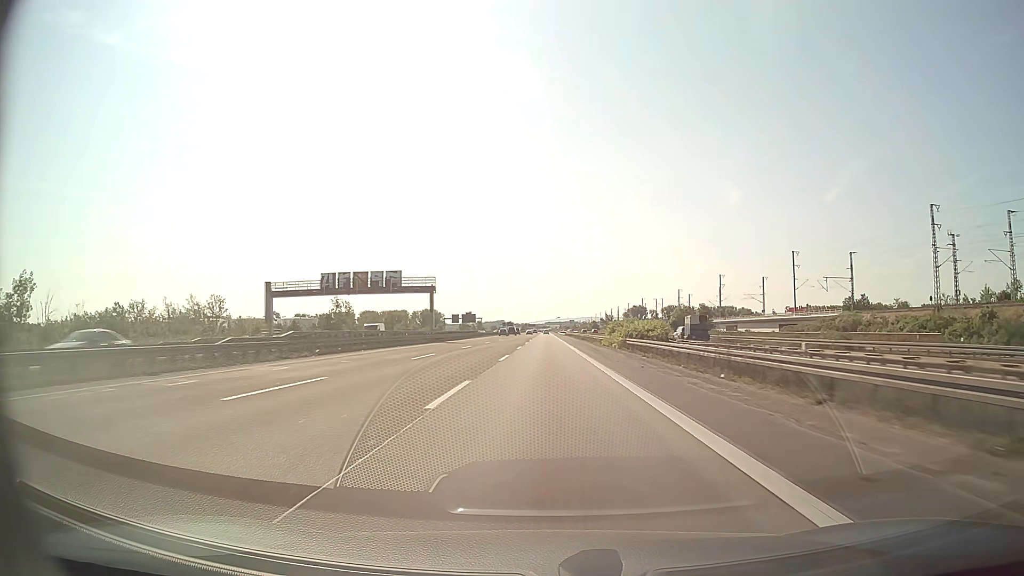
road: motorway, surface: asphalt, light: Day
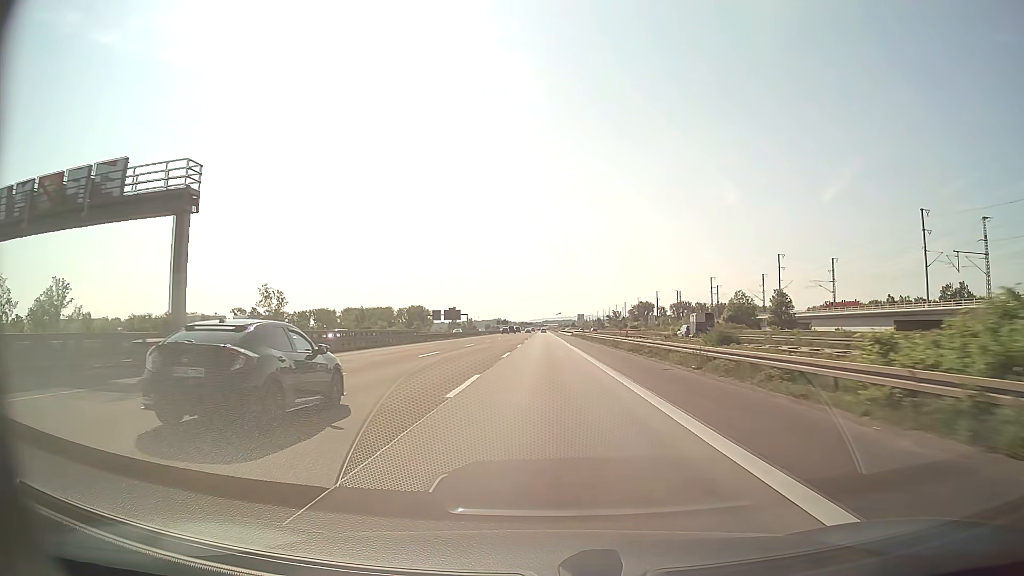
(+0.1, +52.3) m; 0°
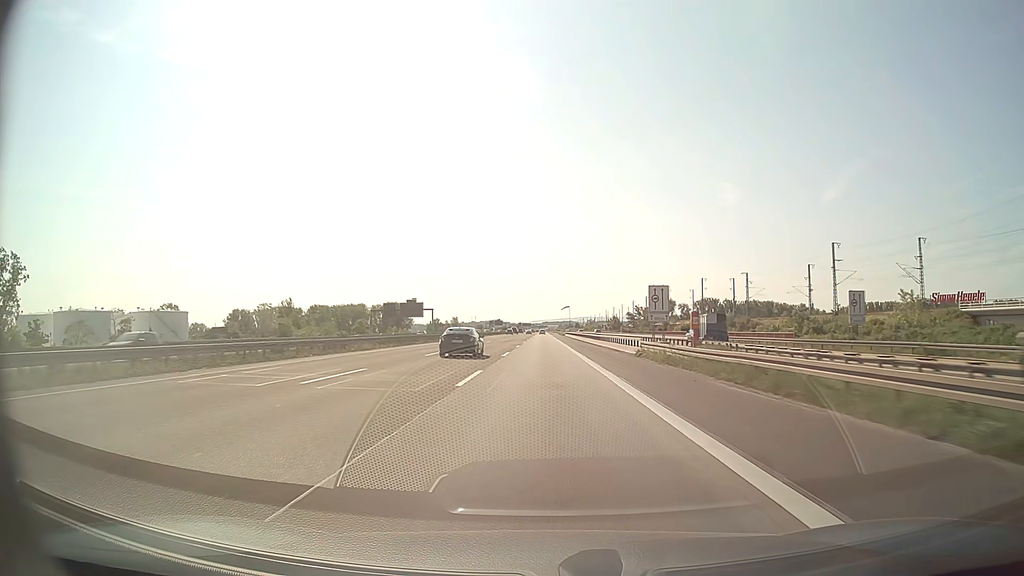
(+0.2, +87.1) m; 0°
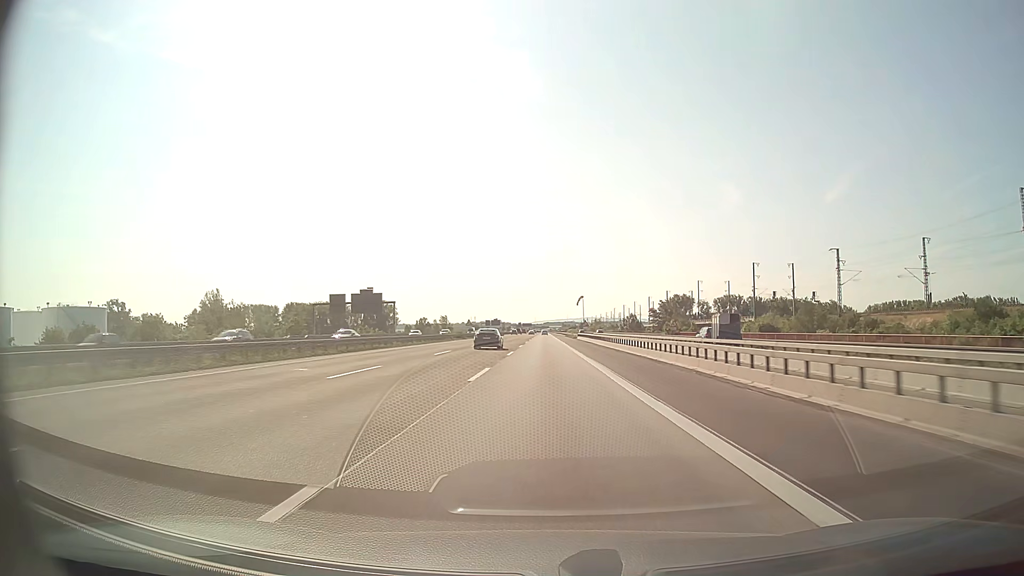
(-0.1, +52.3) m; 0°
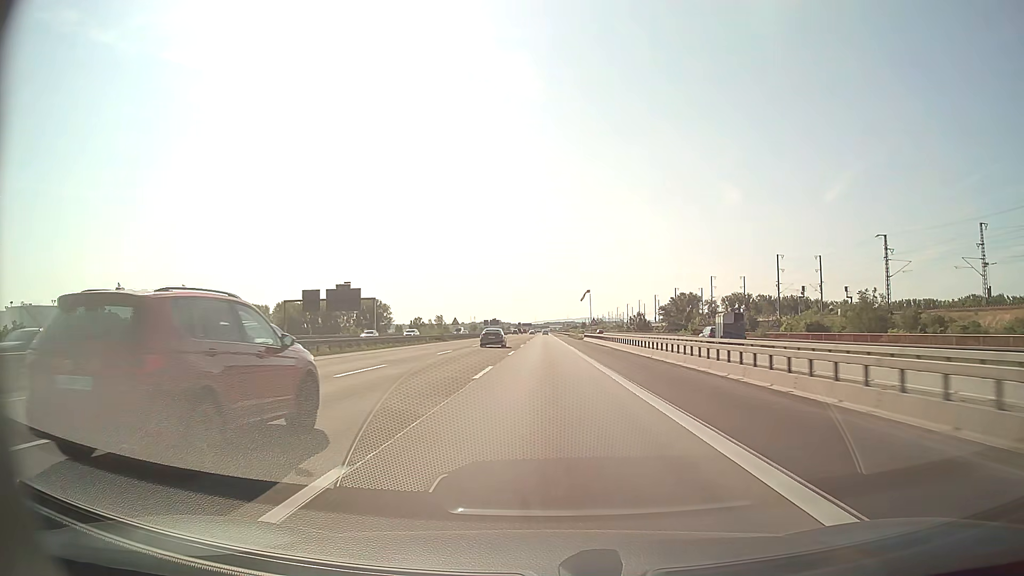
(0.0, +17.4) m; 0°
(0, +10) (0, +20) (0, +30) (0, +40) (0, +50) (0, +60) (0, +70) (0, +80) (0, +90) (0, +100) m
